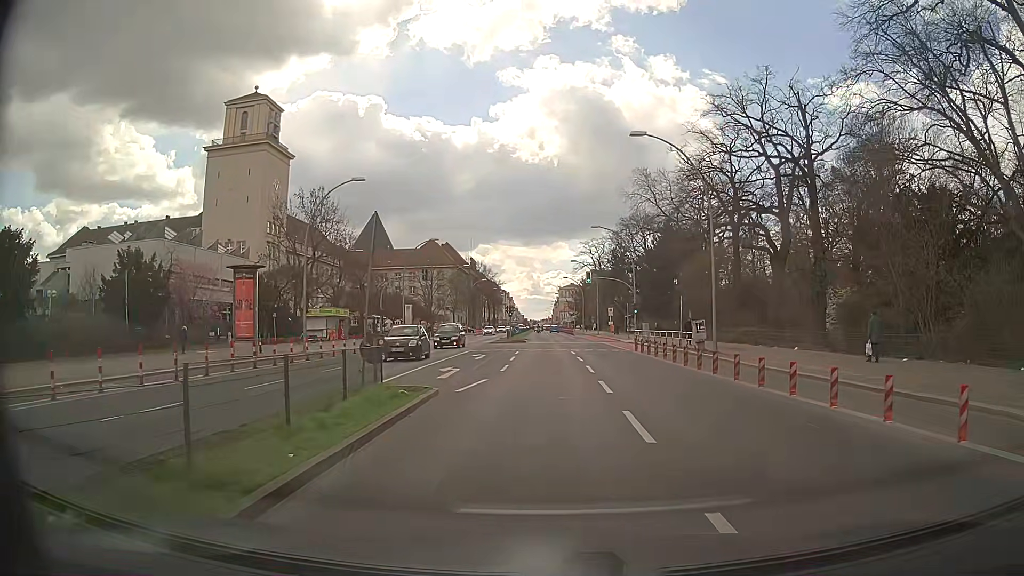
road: primary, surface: asphalt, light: Day
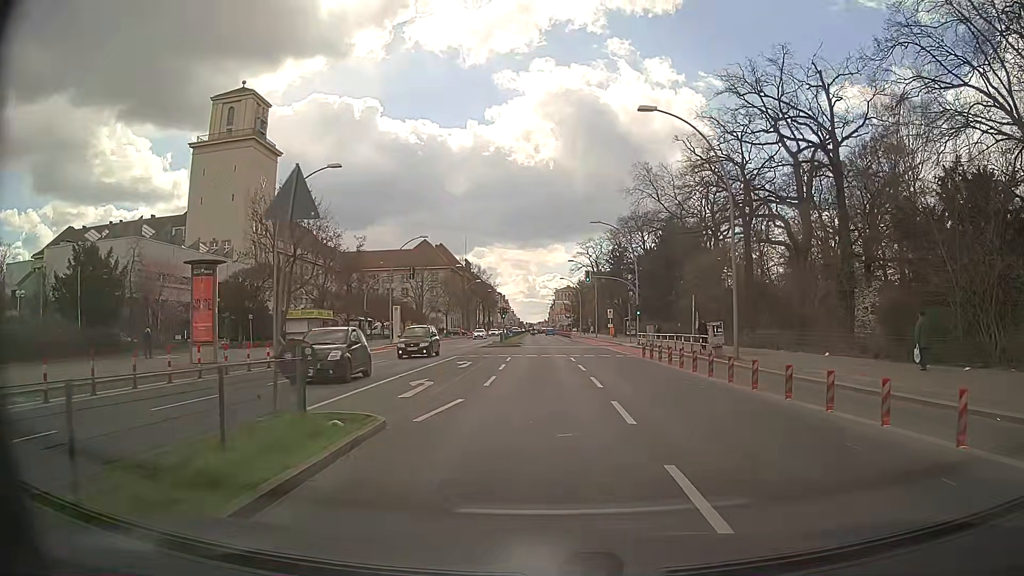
(0.0, +4.1) m; 0°
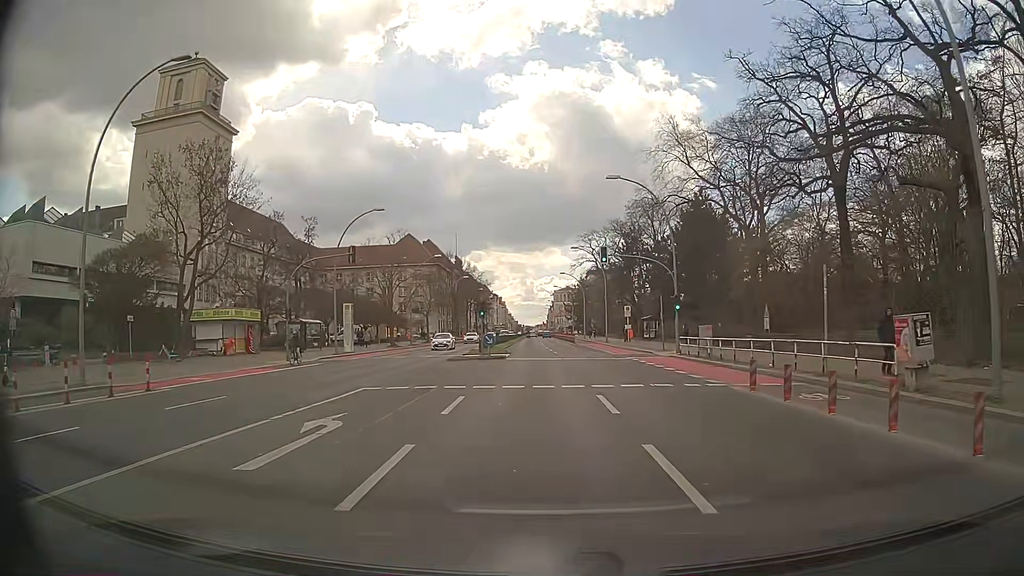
(0.0, +17.1) m; 0°
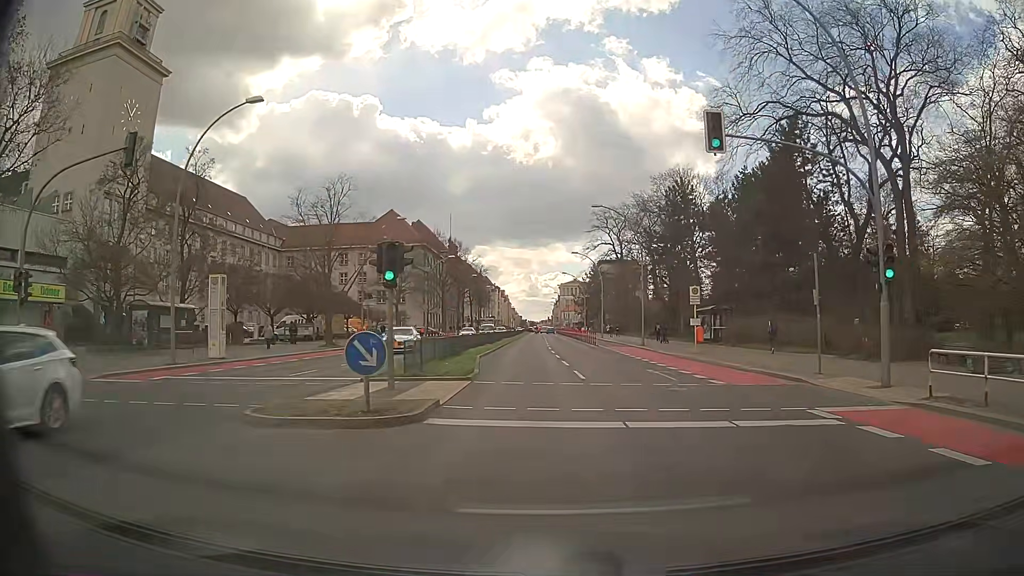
(-0.3, +23.4) m; 0°
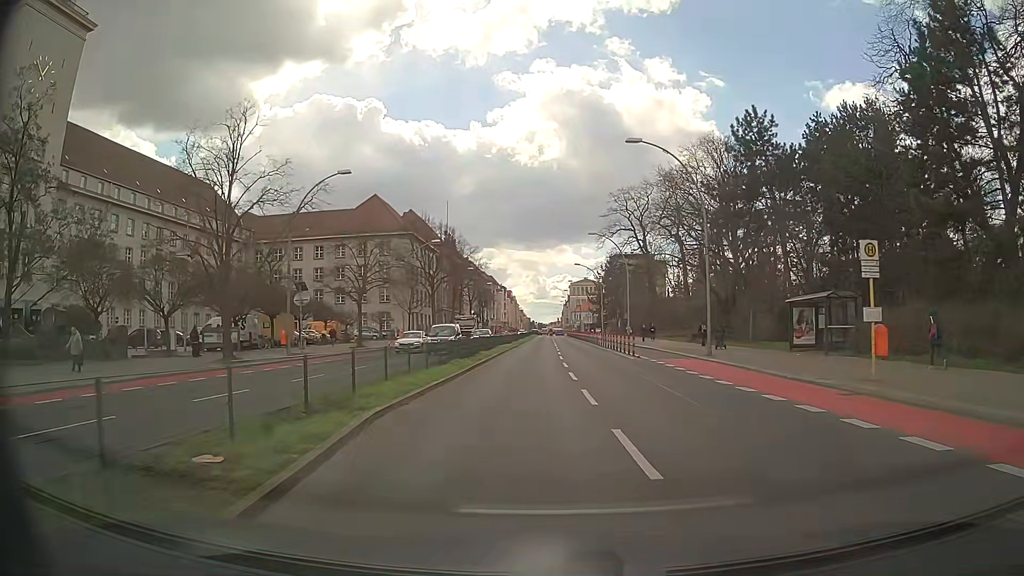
(-0.2, +17.9) m; -1°
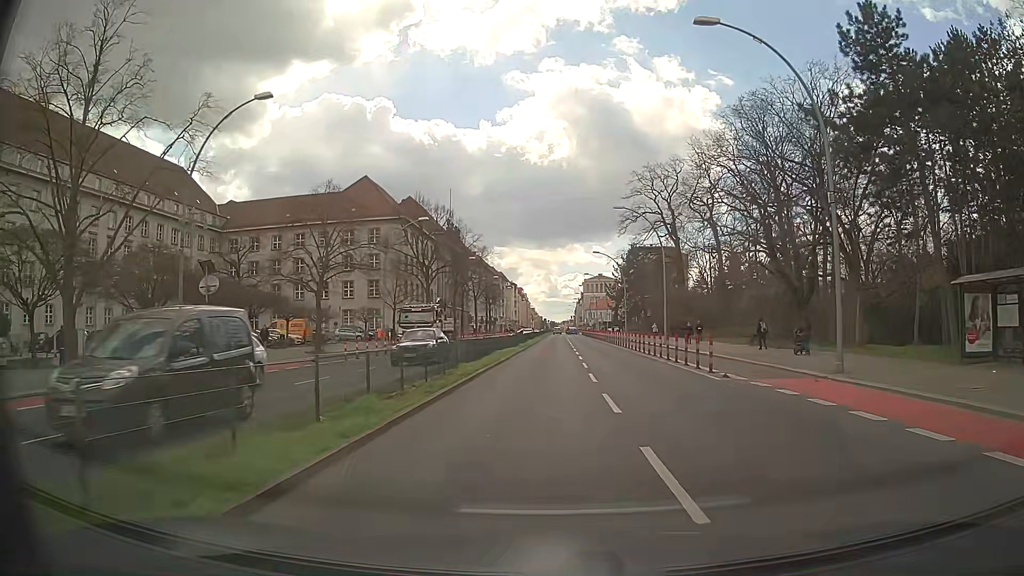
(-0.2, +13.4) m; -1°
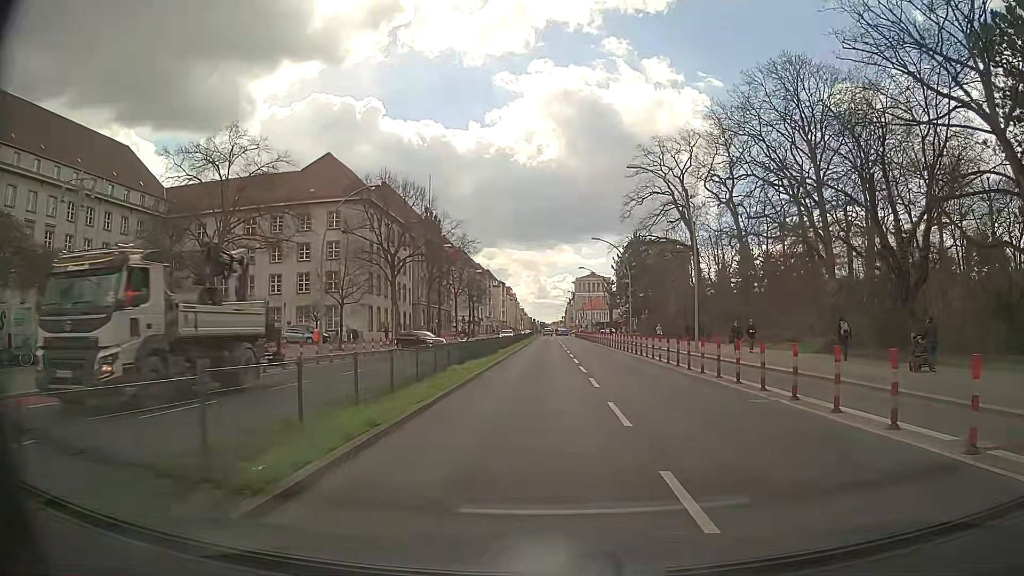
(+0.1, +13.4) m; +1°
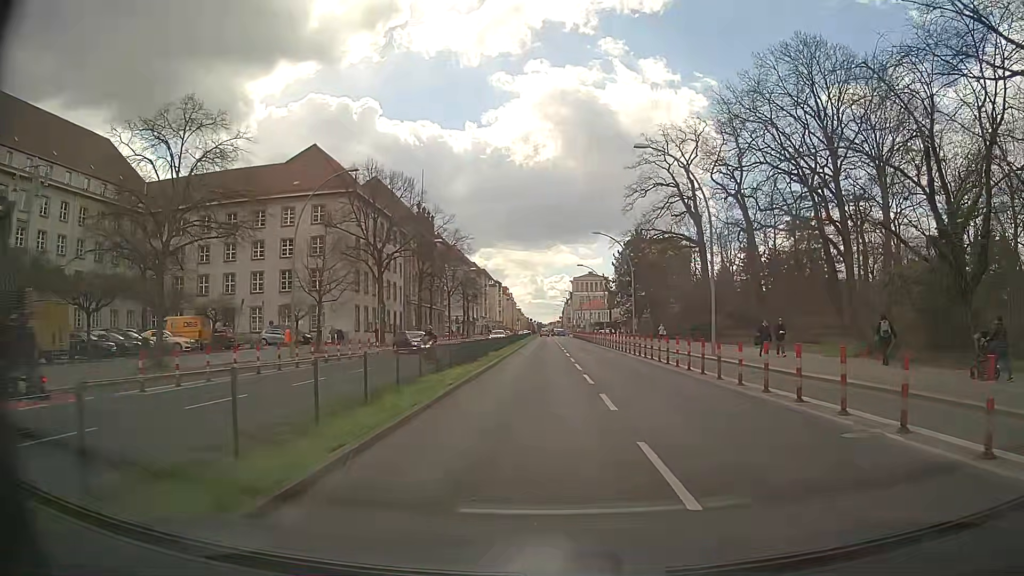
(0.0, +4.4) m; 0°
(0, +10) (0, +20) (0, +30) (0, +40) (+1, +50) (+1, +60) (+2, +70) (+3, +80) (+3, +90) (+3, +100) m
